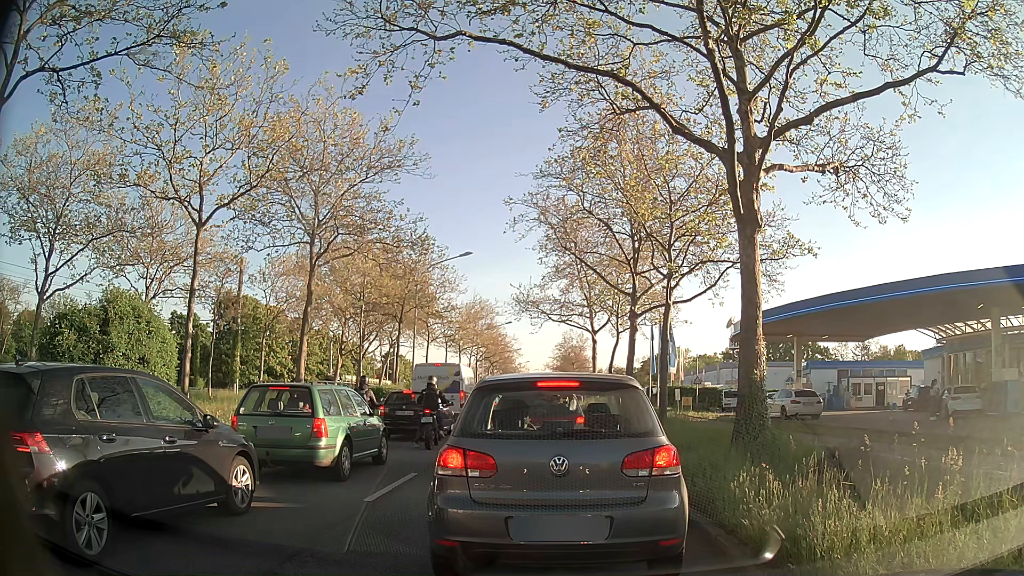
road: primary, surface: asphalt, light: Day
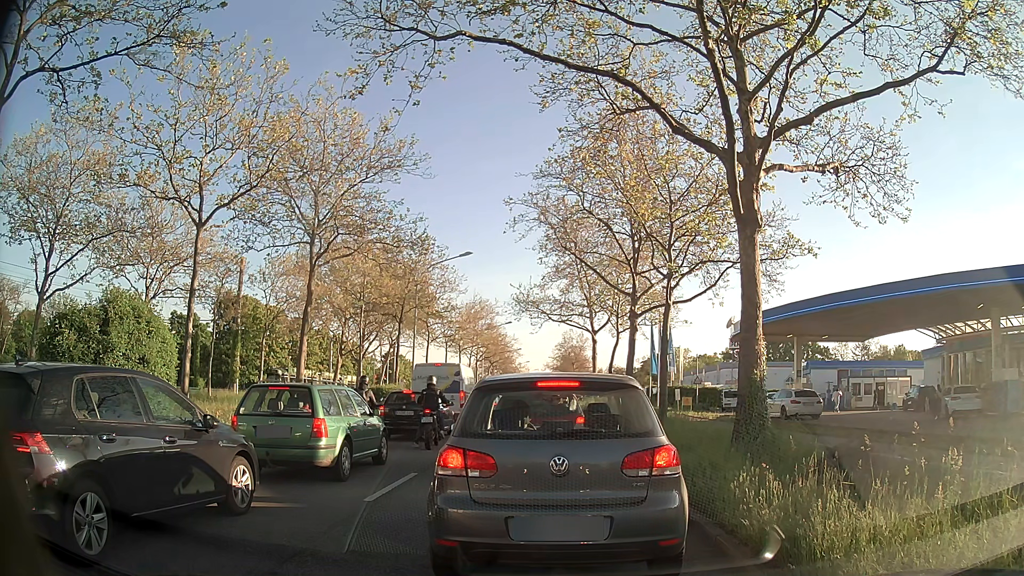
(0.0, 0.0) m; 0°
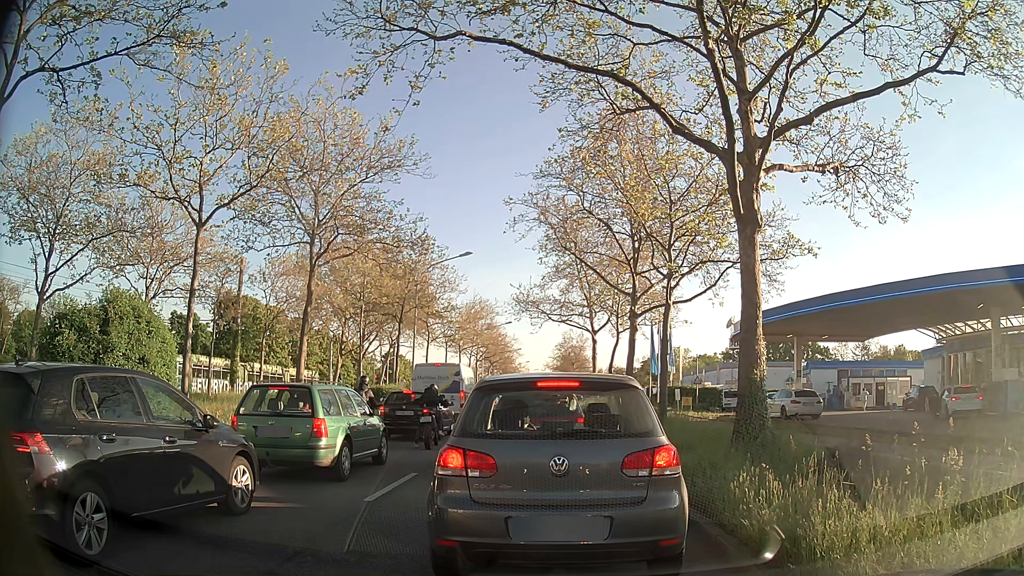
(0.0, 0.0) m; 0°
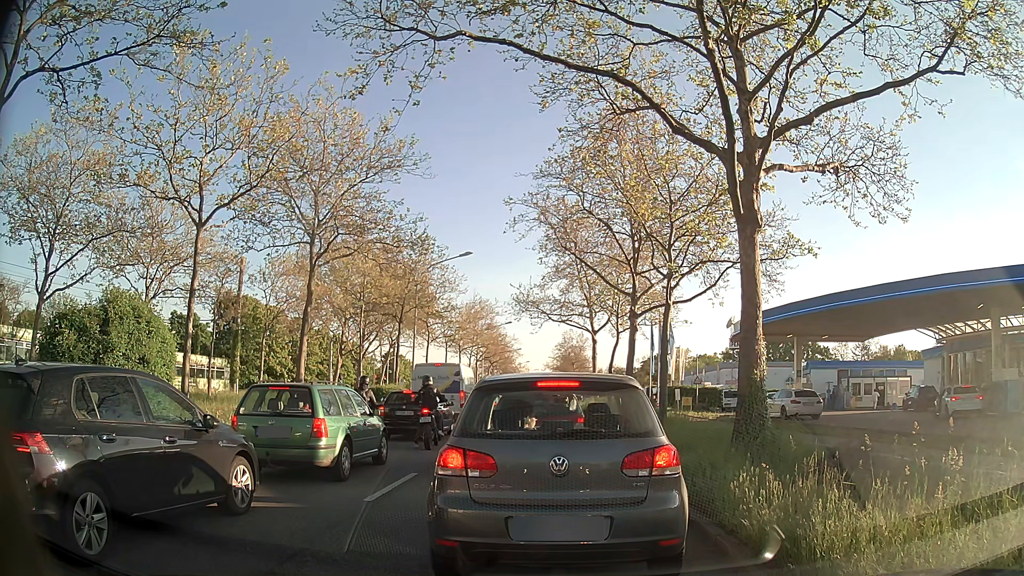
(0.0, 0.0) m; 0°
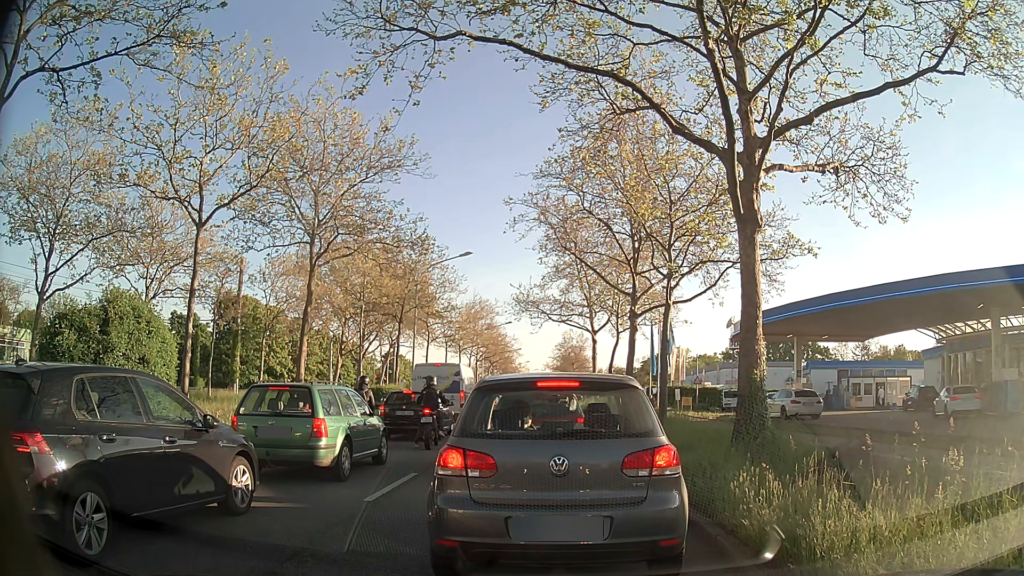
(0.0, 0.0) m; 0°
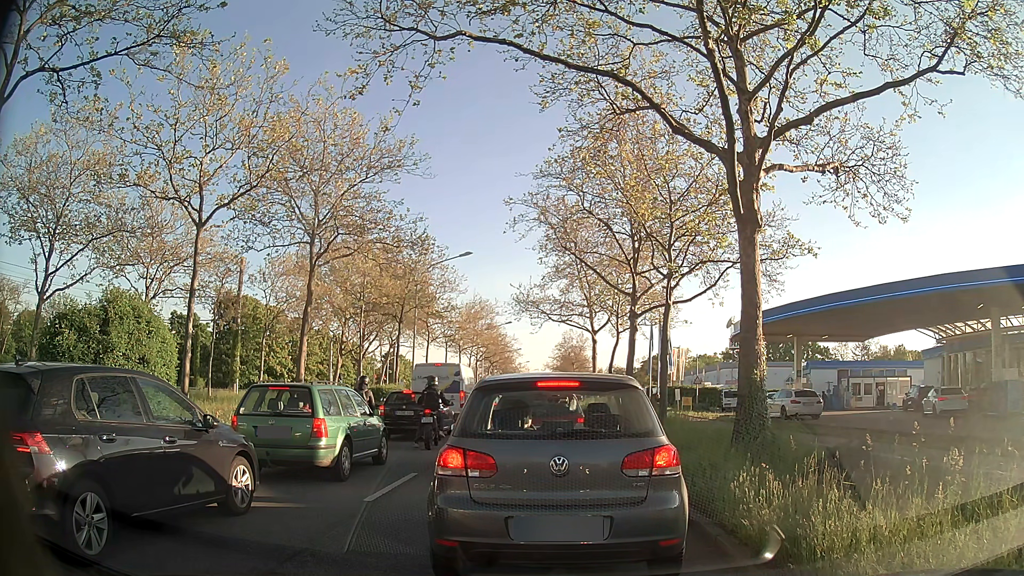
(0.0, 0.0) m; 0°
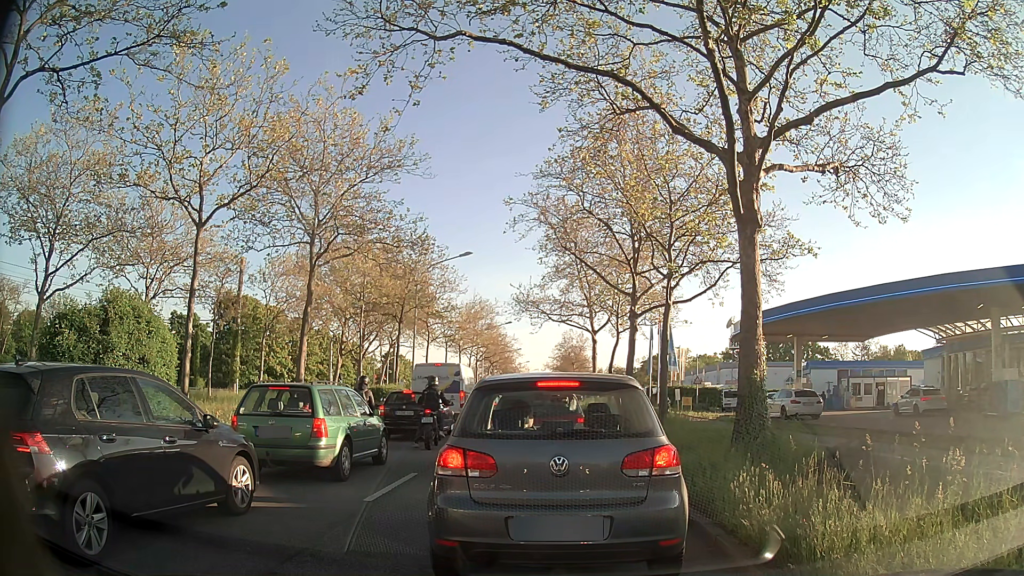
(0.0, 0.0) m; 0°
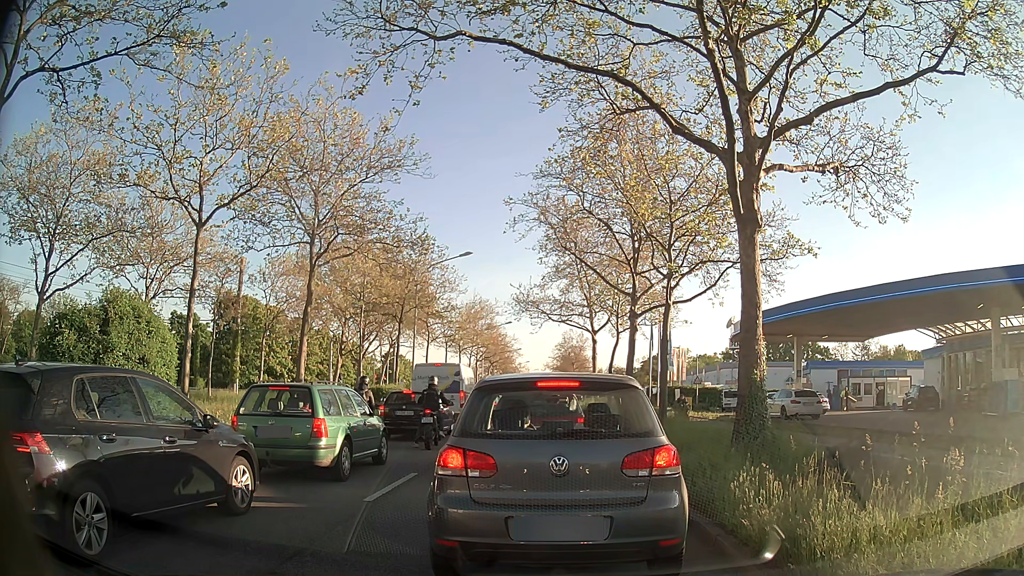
(0.0, 0.0) m; 0°
